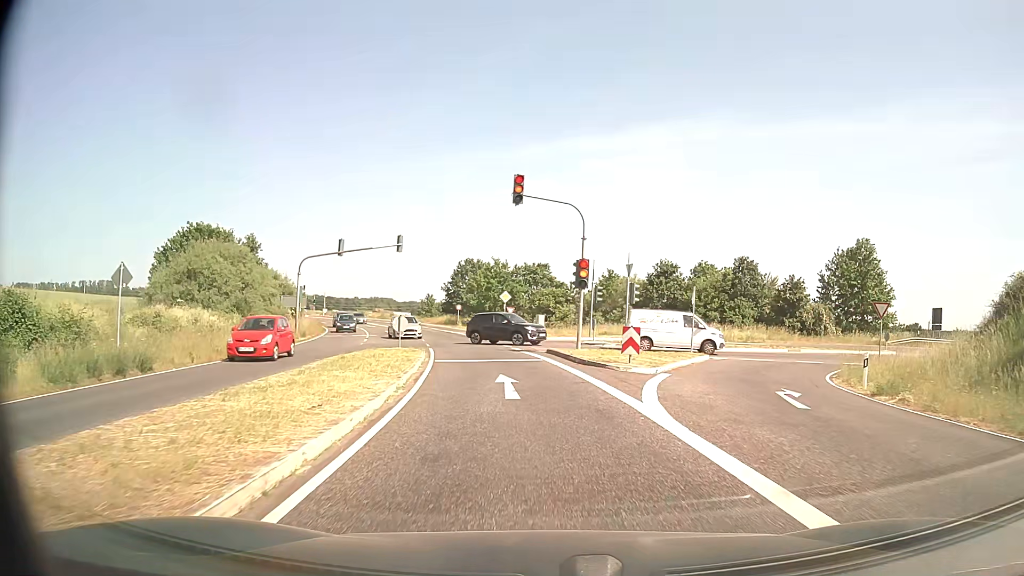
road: secondary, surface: asphalt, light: Day
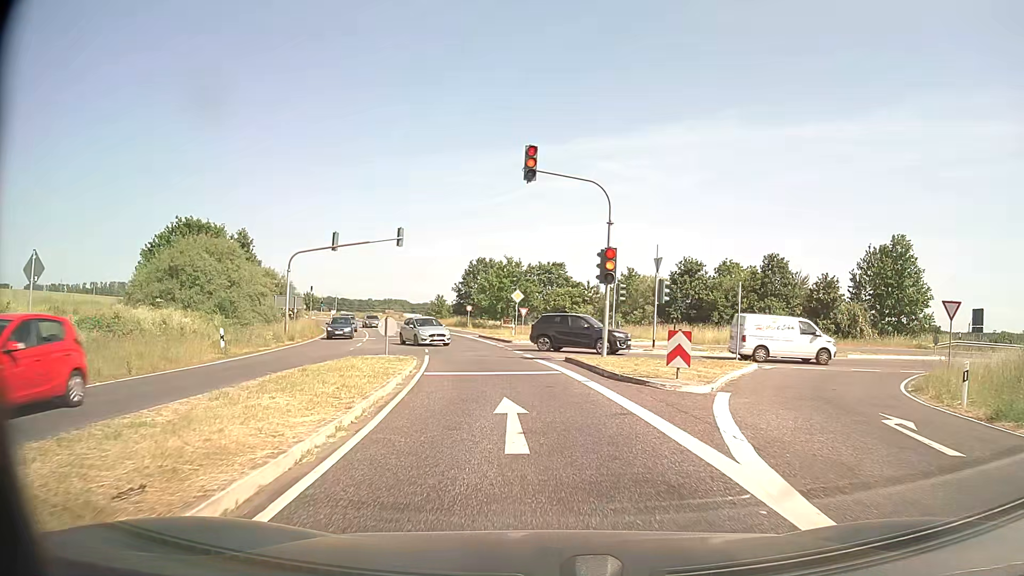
(0.0, +4.4) m; -1°
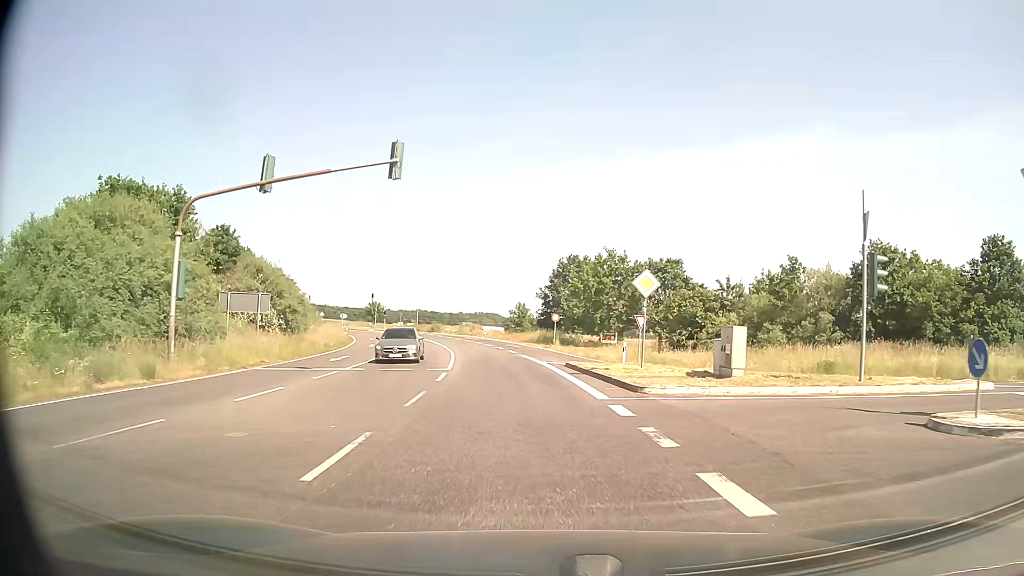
(-1.7, +22.7) m; -8°
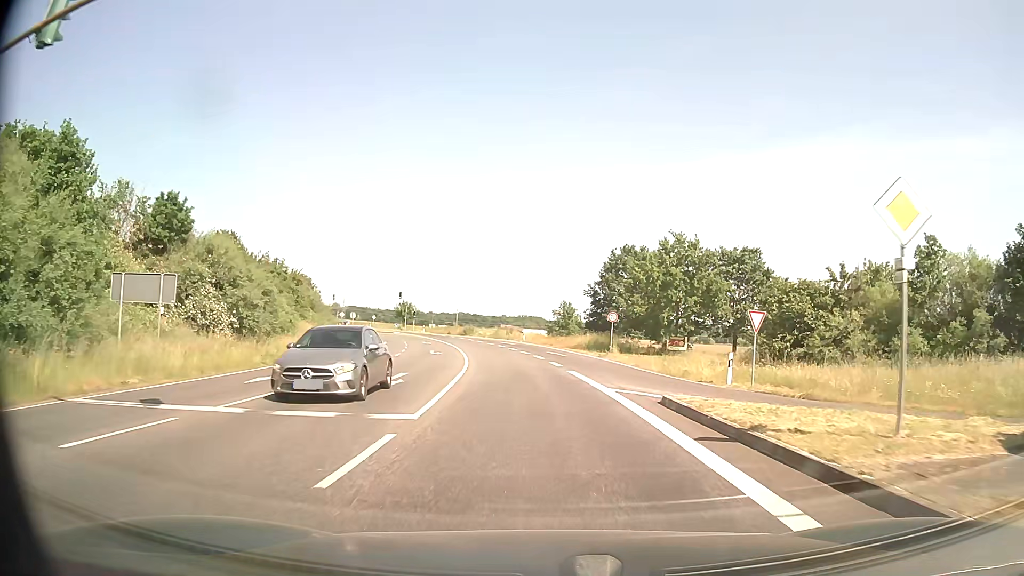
(-0.4, +13.0) m; -4°
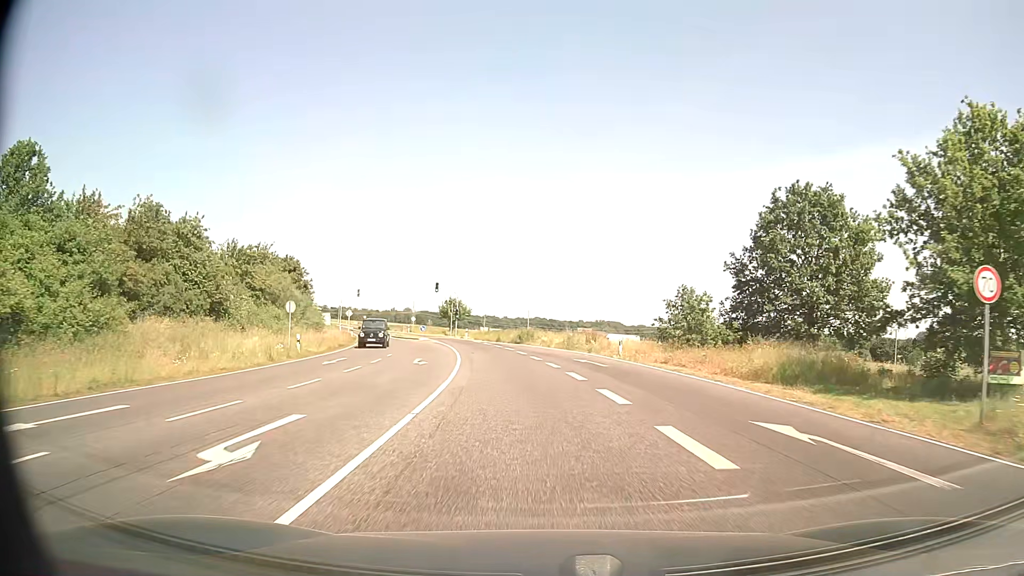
(-1.7, +32.1) m; -6°
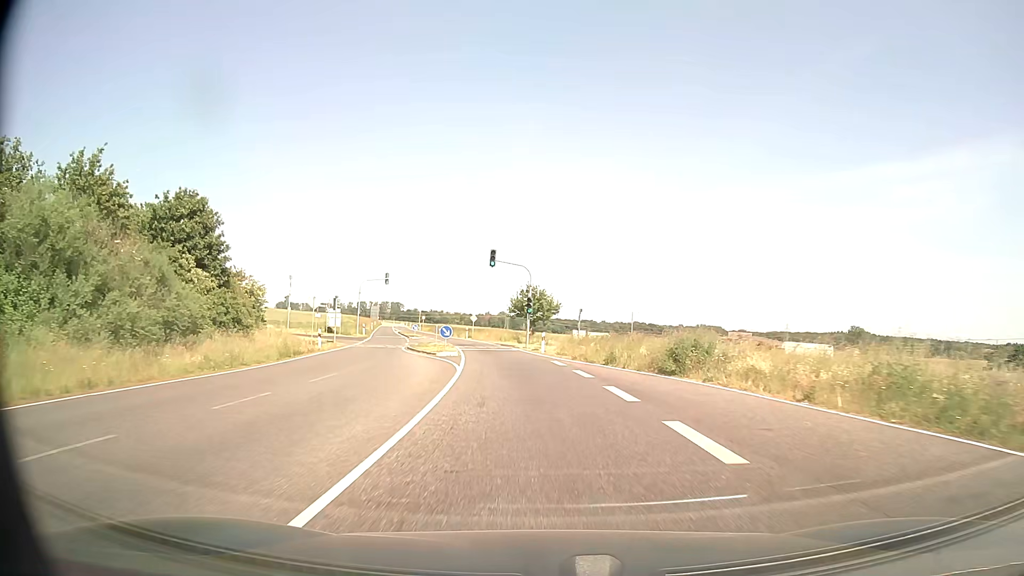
(-2.7, +36.3) m; -8°
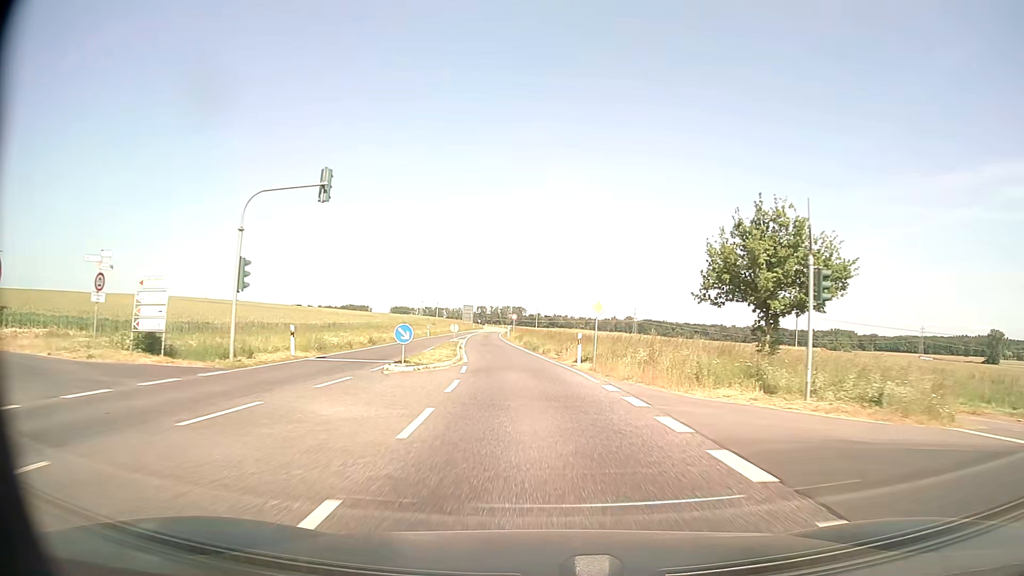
(-4.3, +47.7) m; -10°
(0, +10) (0, +20) (-1, +30) (-2, +40) (-3, +50) (-5, +60) (-6, +70) (-7, +80) (-7, +90) (-8, +100) m
